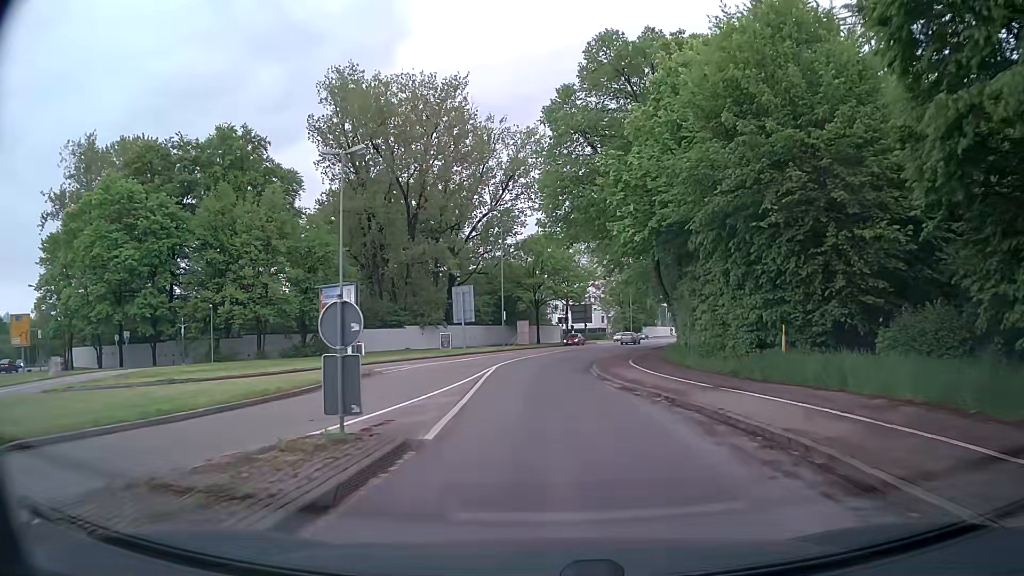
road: secondary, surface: asphalt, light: Day
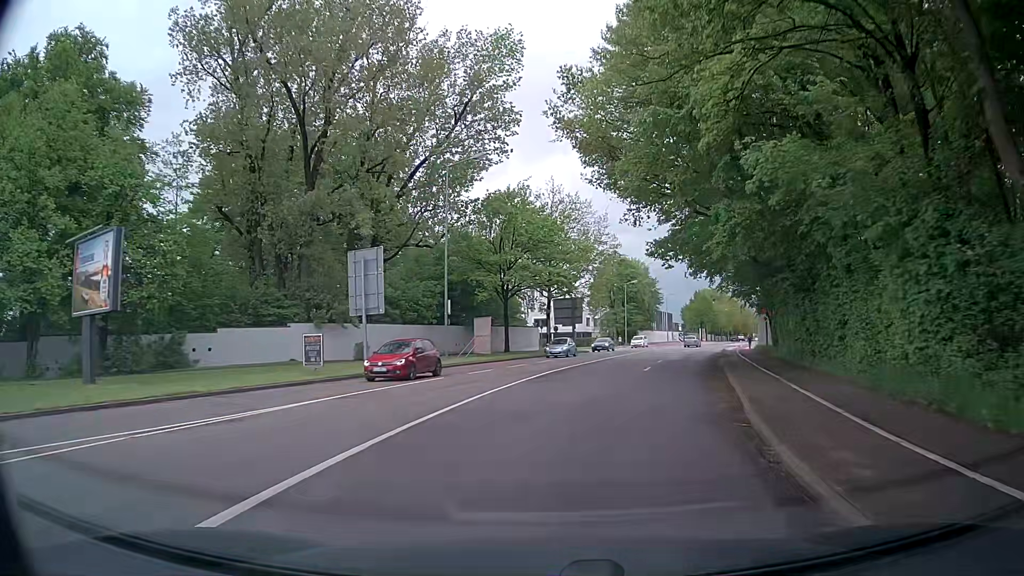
(+0.1, +27.8) m; +2°
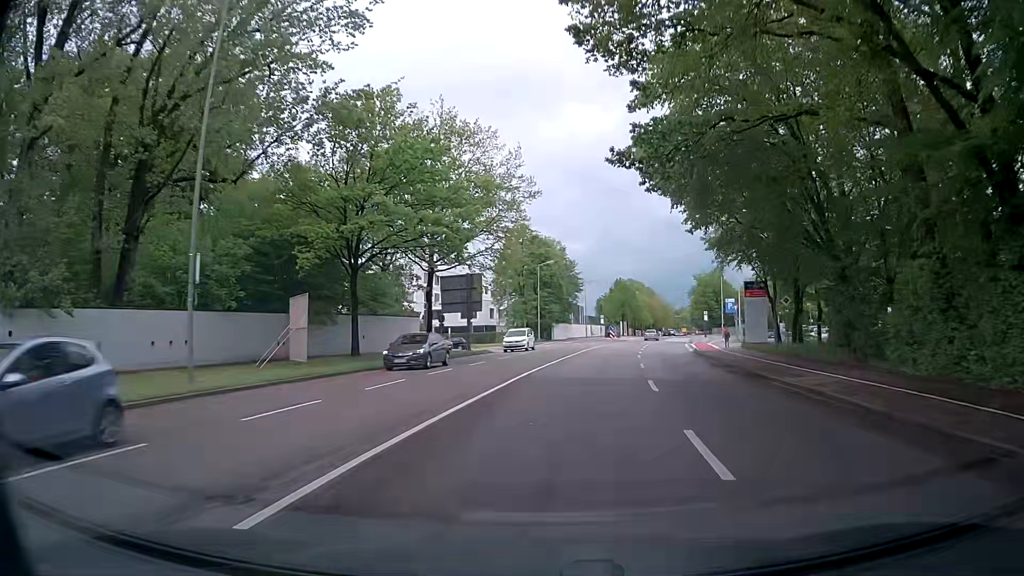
(+1.5, +22.5) m; +8°
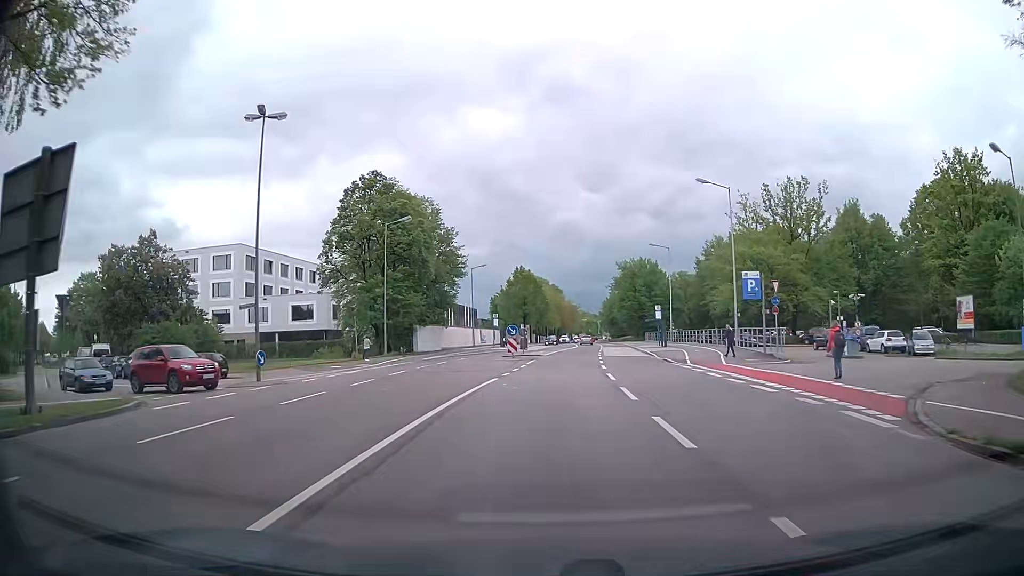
(+3.9, +37.7) m; +10°
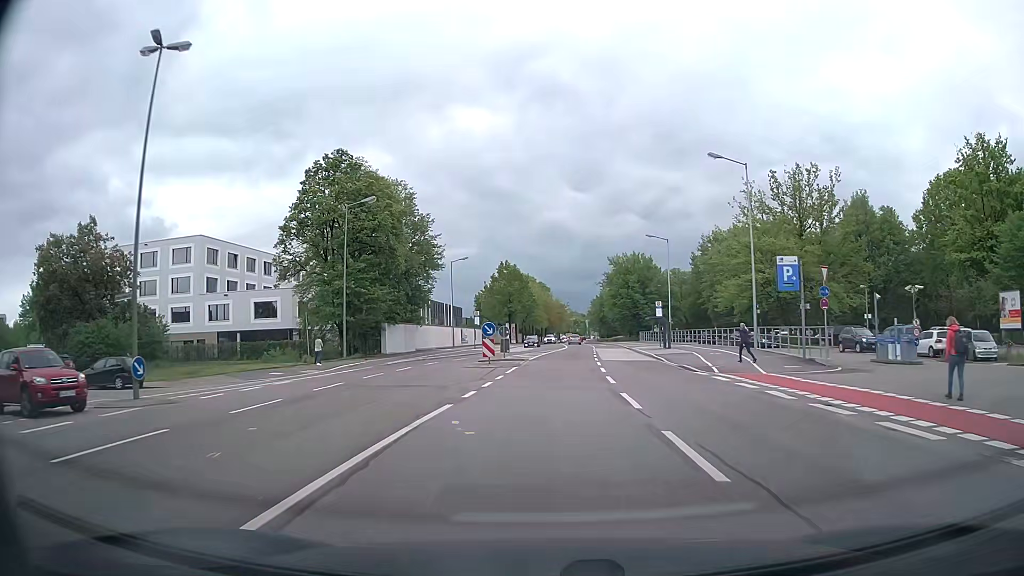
(0.0, +7.6) m; +1°
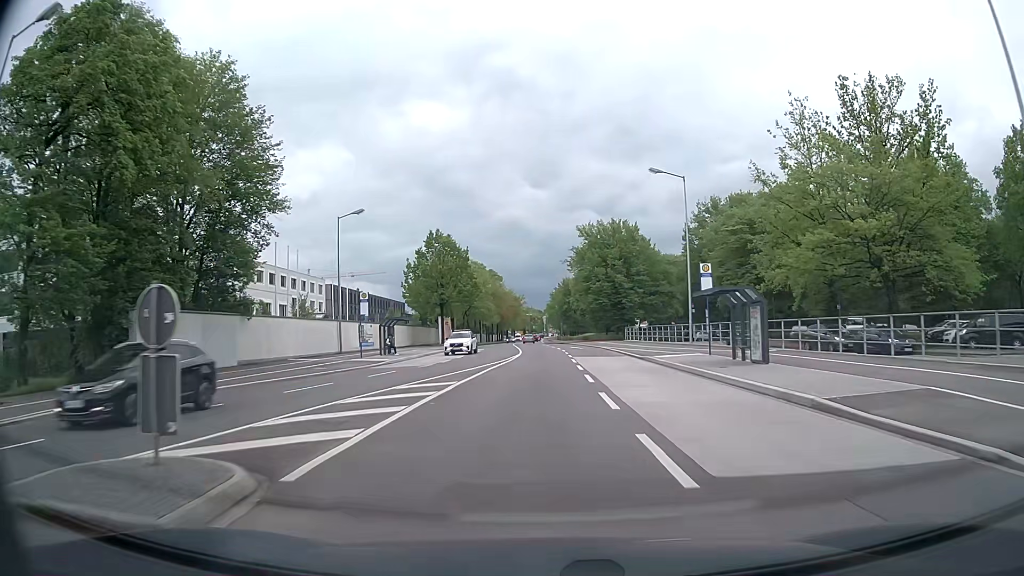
(+0.9, +30.5) m; +3°
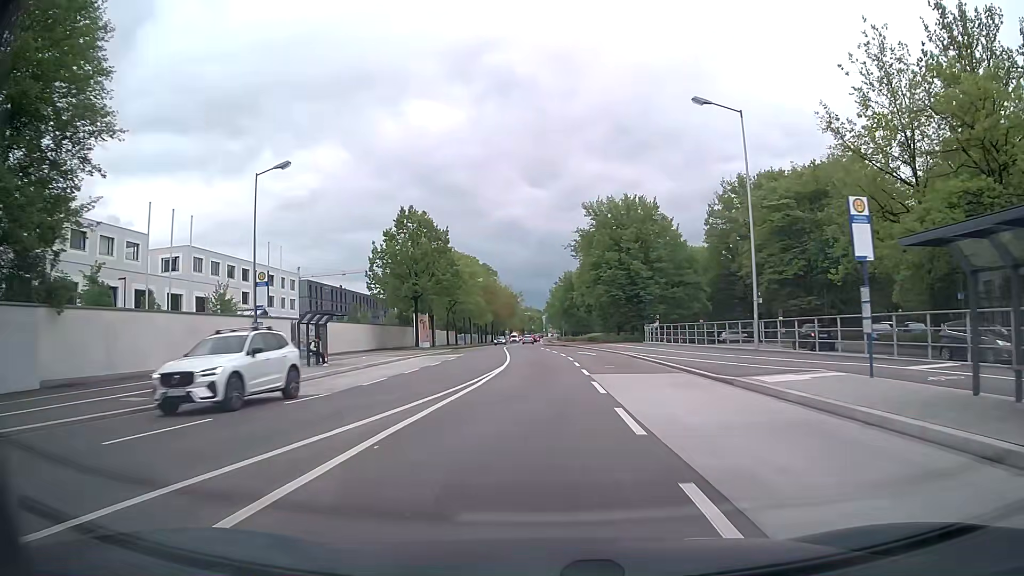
(+0.1, +15.3) m; 0°
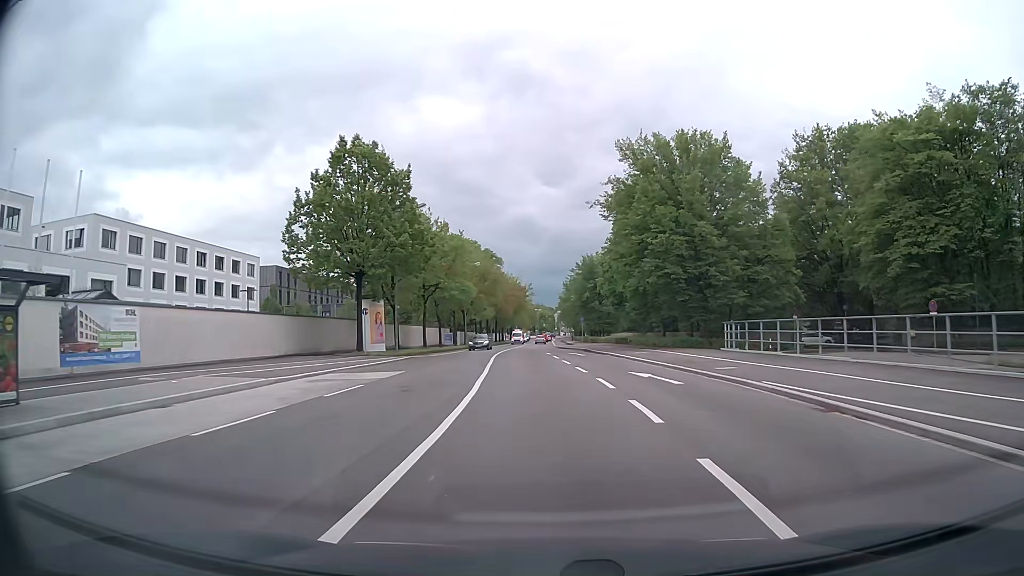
(-0.2, +23.0) m; -1°
(0, +10) (0, +20) (0, +30) (-1, +40) (-1, +50) (-1, +60) (-1, +70) (-1, +80) (-1, +90) (-1, +100) m
